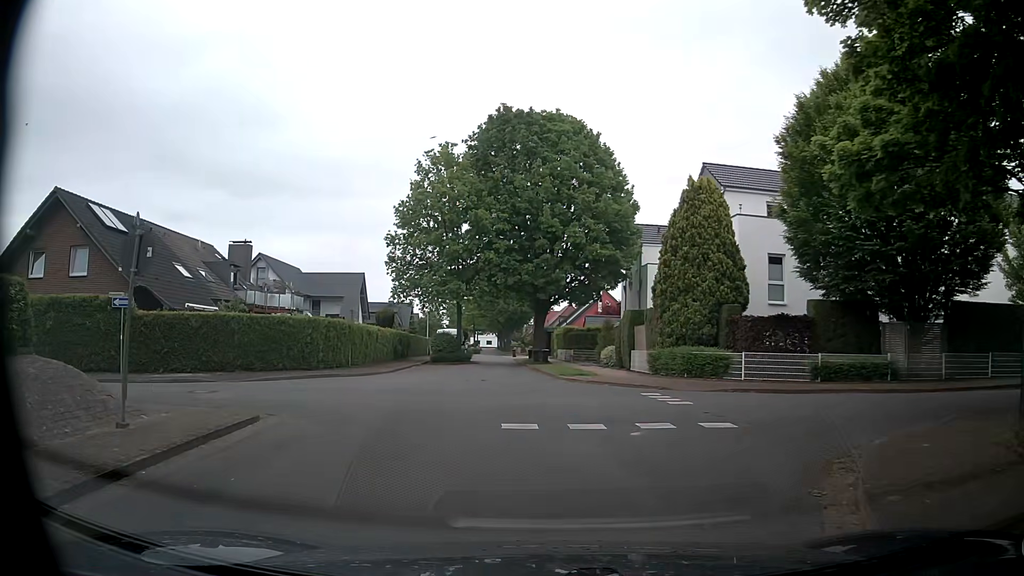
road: residential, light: Day
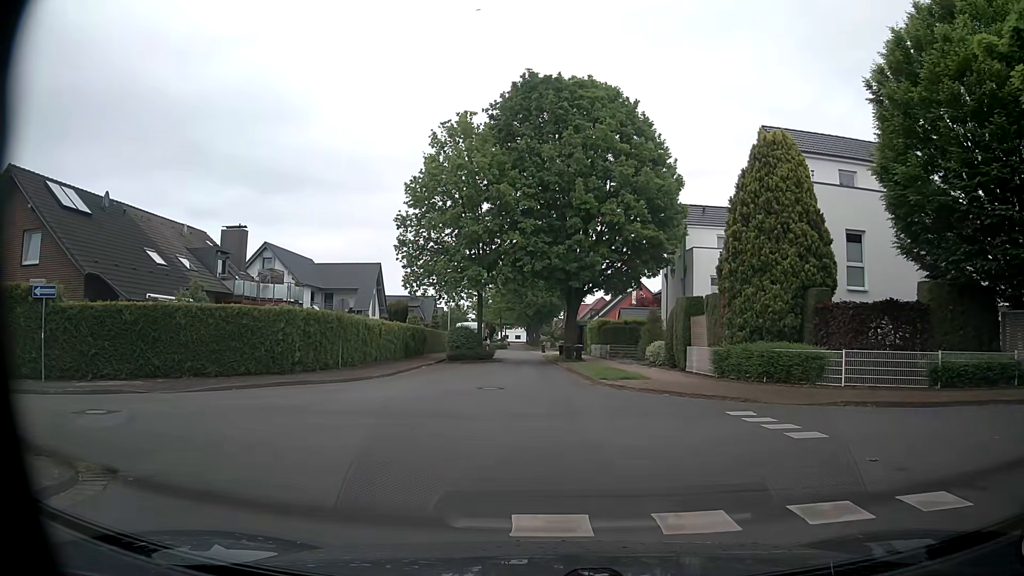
(-0.2, +5.5) m; -1°
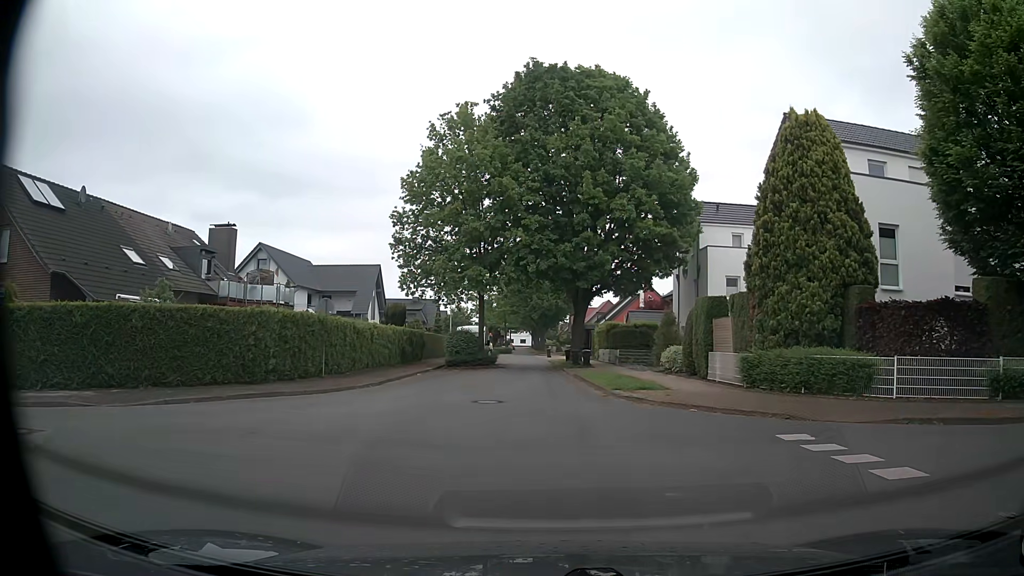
(-0.1, +2.4) m; -2°
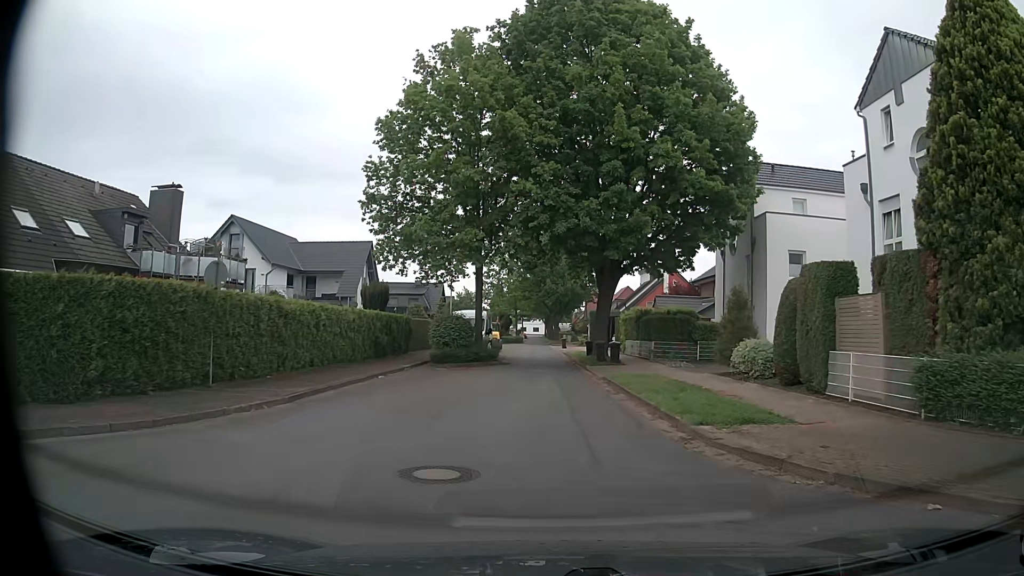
(-0.3, +8.7) m; -2°
(0, +10) (0, +20) (0, +30) (0, +40) (-1, +50) (-1, +60) (-1, +70) (-1, +80) (-1, +90) (-1, +100) m
